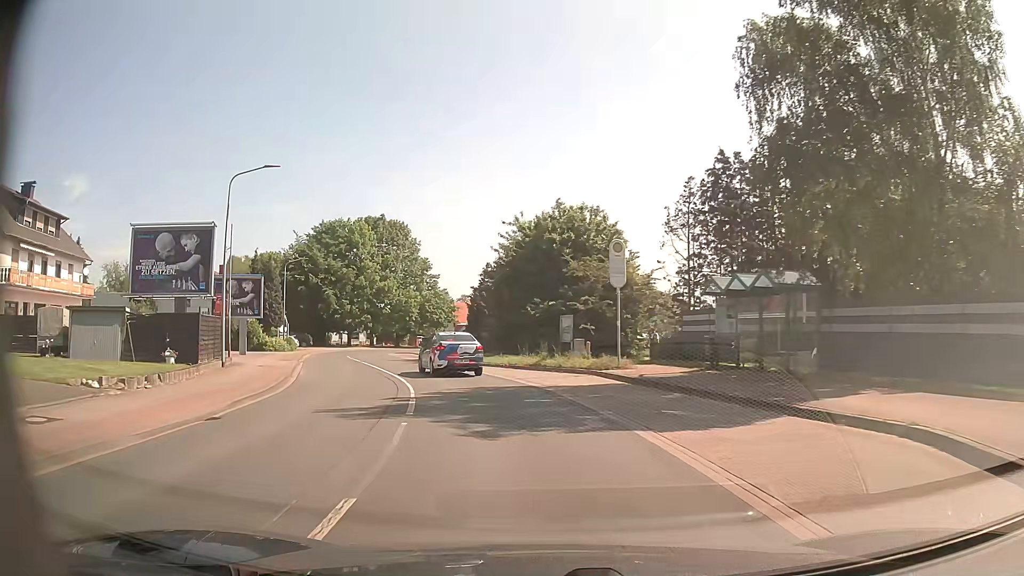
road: primary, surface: asphalt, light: Day
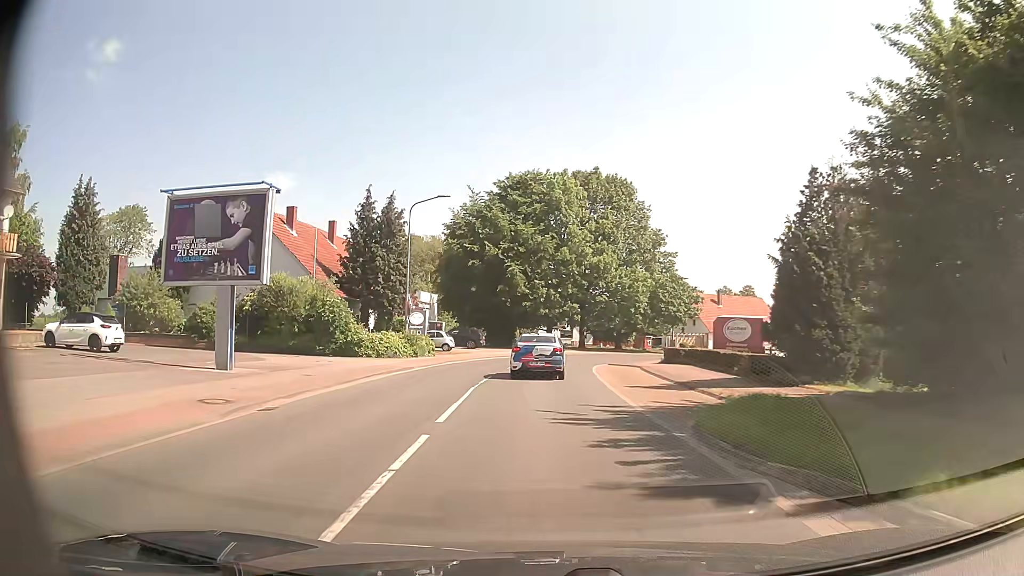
(-5.2, +28.2) m; -19°
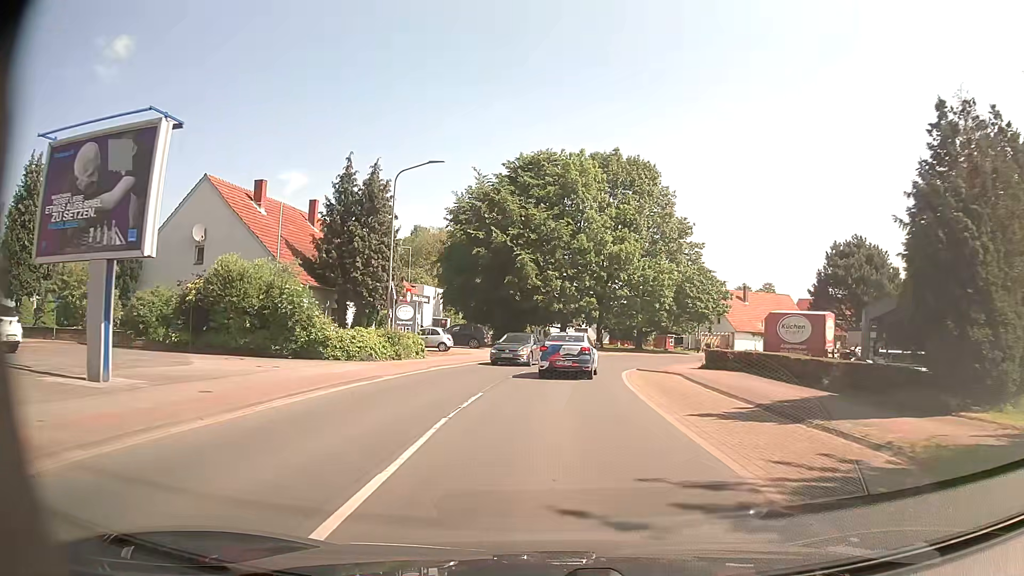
(-0.2, +7.1) m; -2°
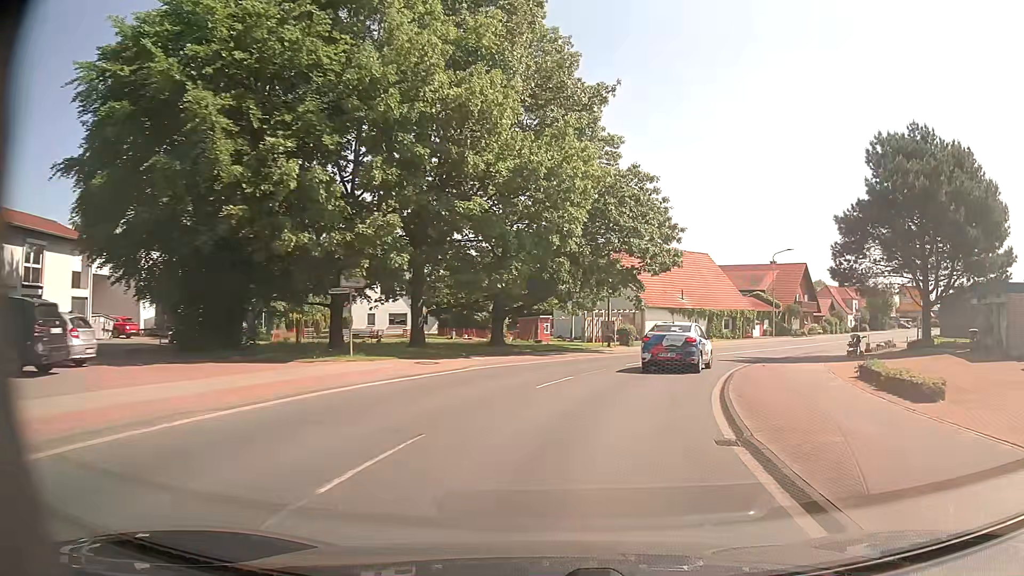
(+2.8, +34.9) m; +15°
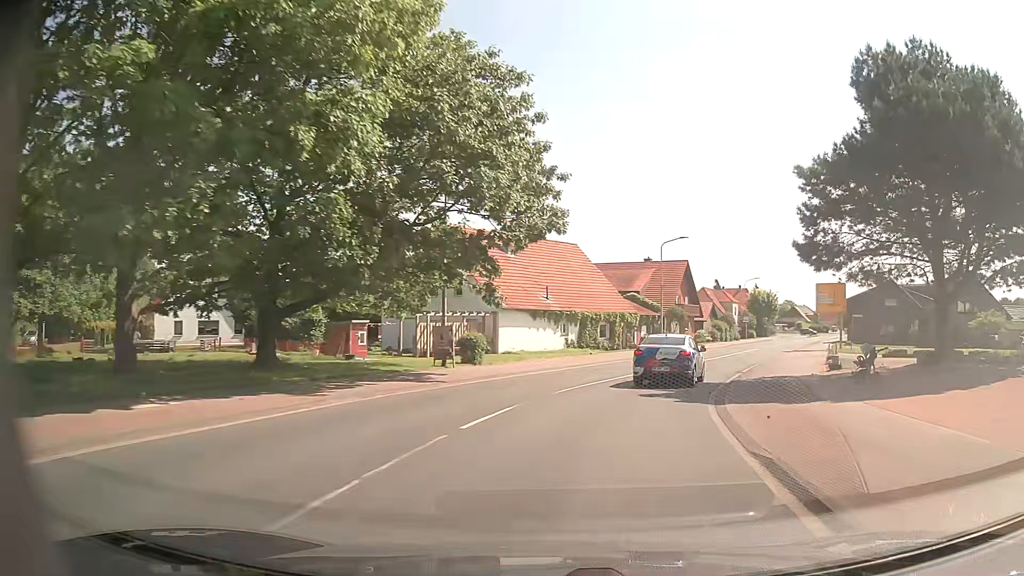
(+1.3, +13.6) m; +12°
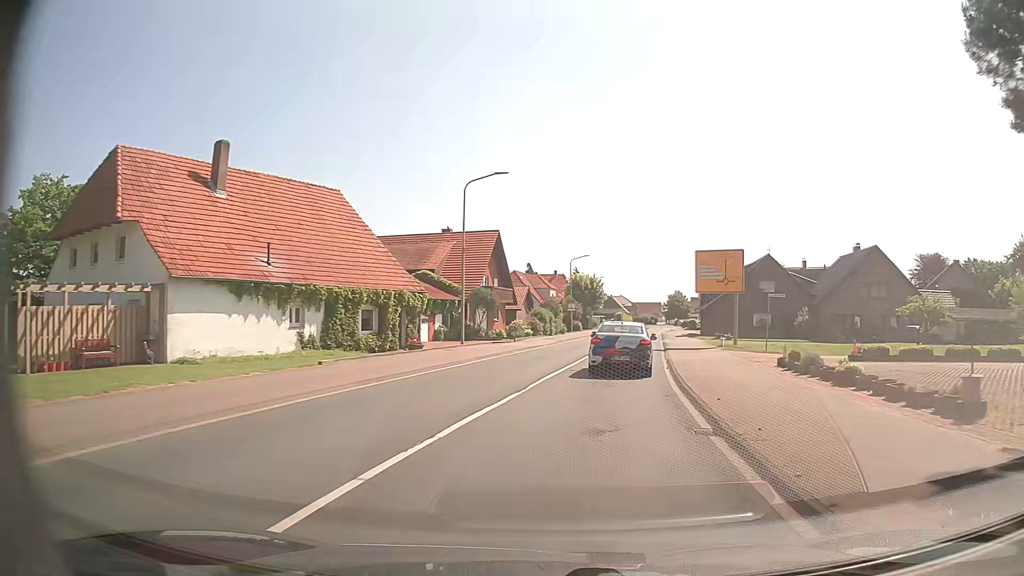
(+2.9, +19.2) m; +17°
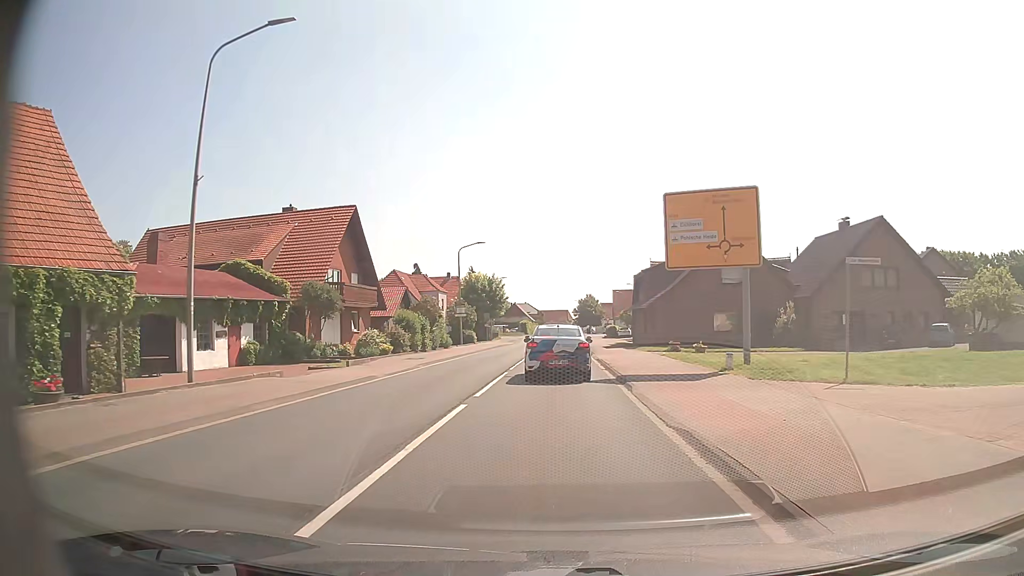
(+1.7, +18.5) m; +9°
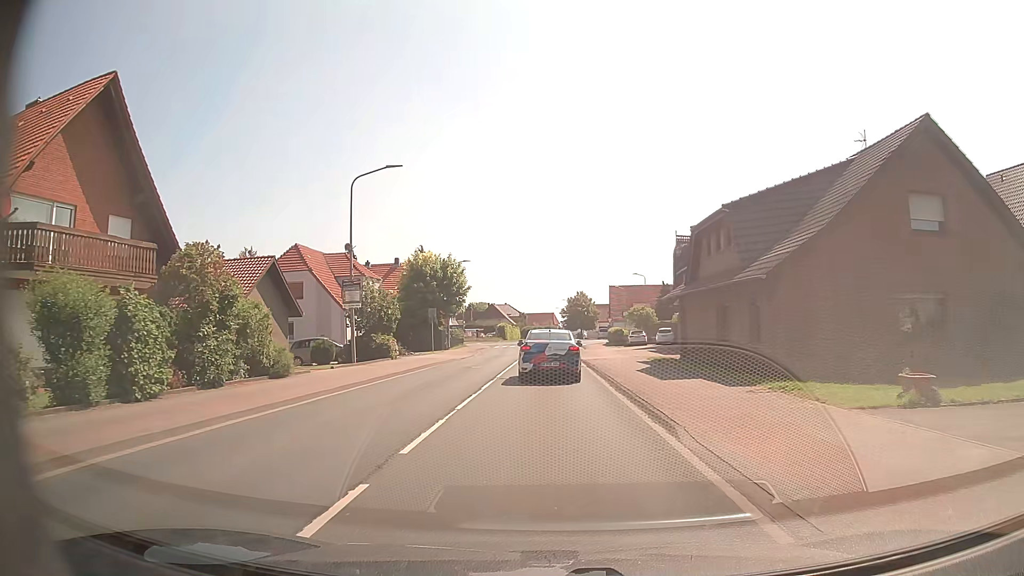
(+0.3, +27.3) m; +1°
(0, +10) (0, +20) (0, +30) (0, +40) (0, +50) (+1, +60) (+1, +70) (+2, +80) (+5, +89) (+9, +98) m
